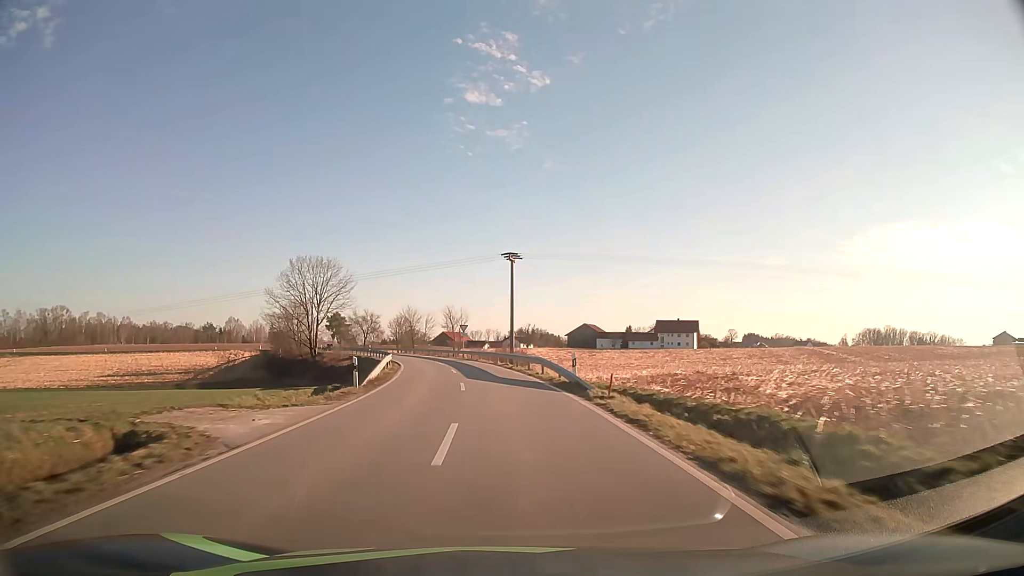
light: Day
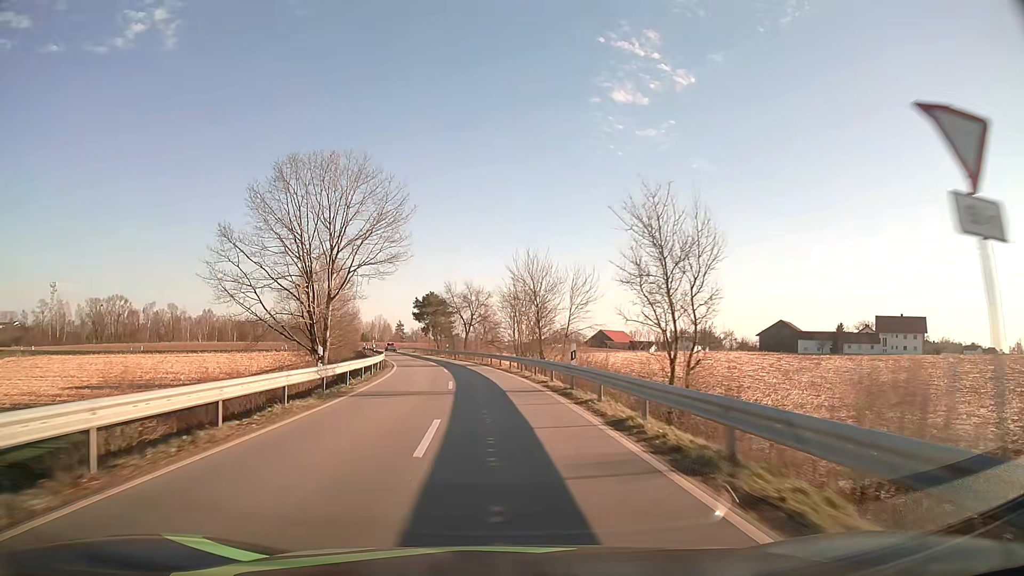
(-6.5, +60.1) m; -13°
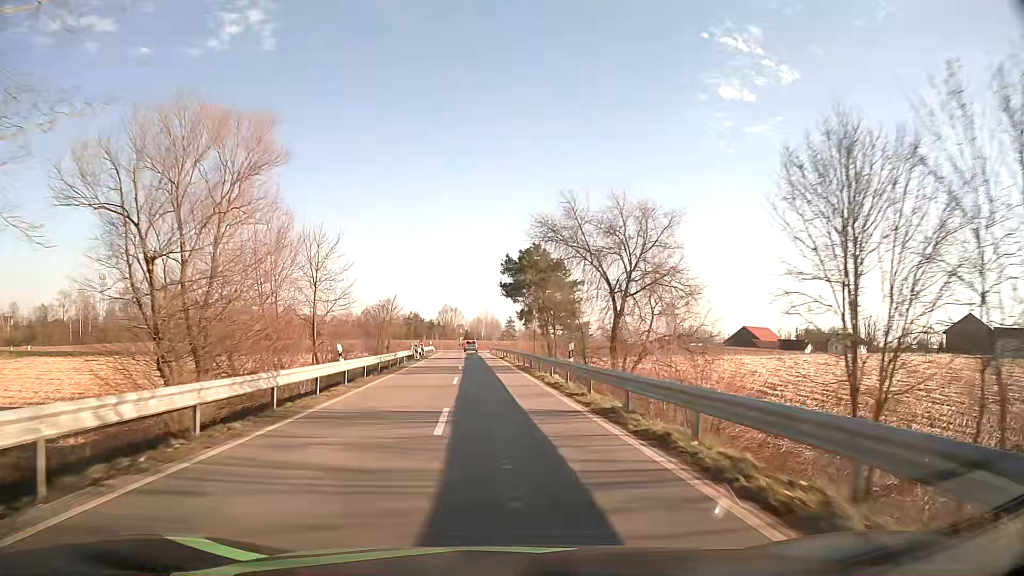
(-4.1, +45.8) m; -10°
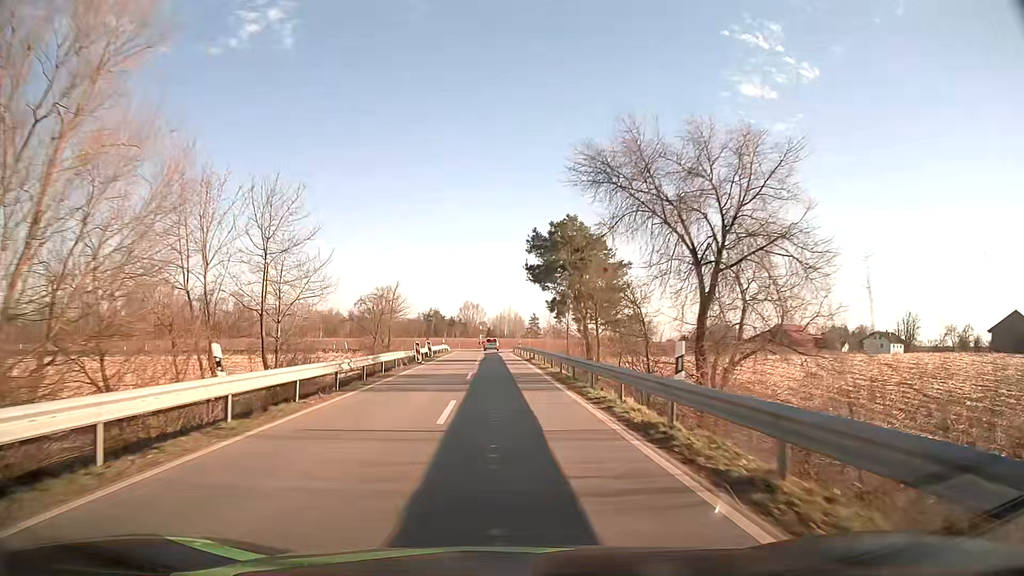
(-0.2, +10.8) m; -2°
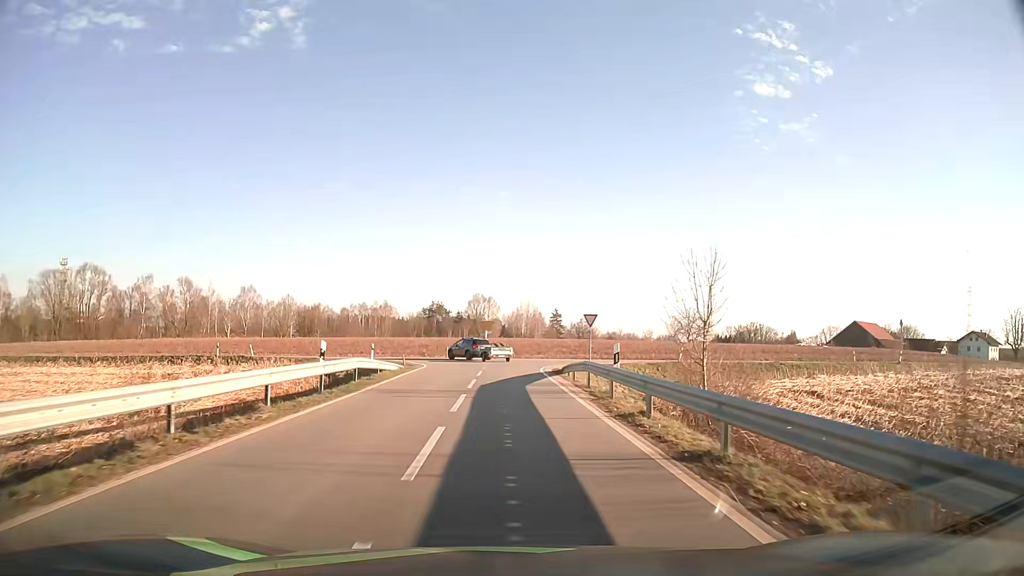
(-0.9, +45.7) m; -1°
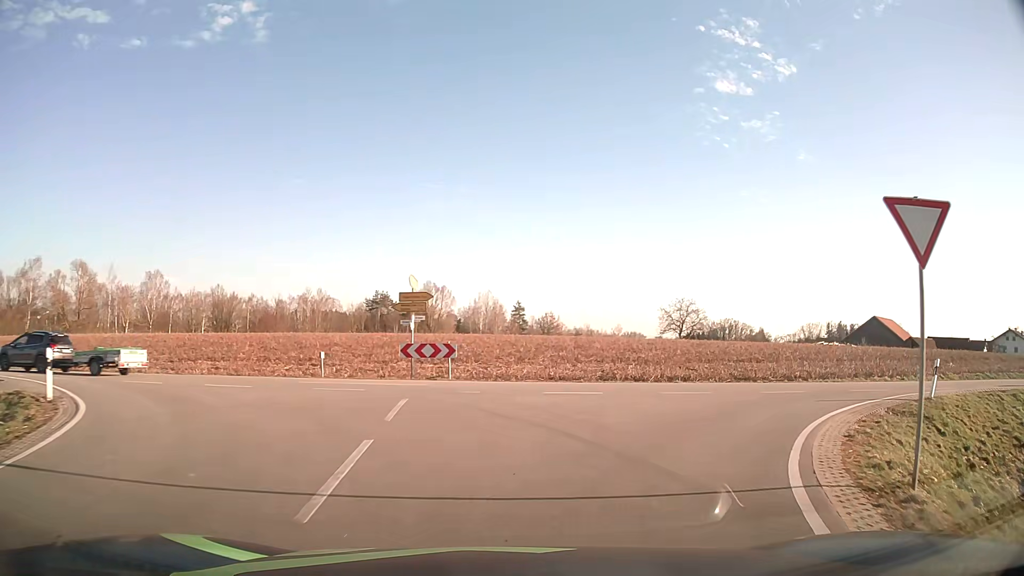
(-0.1, +31.1) m; +2°
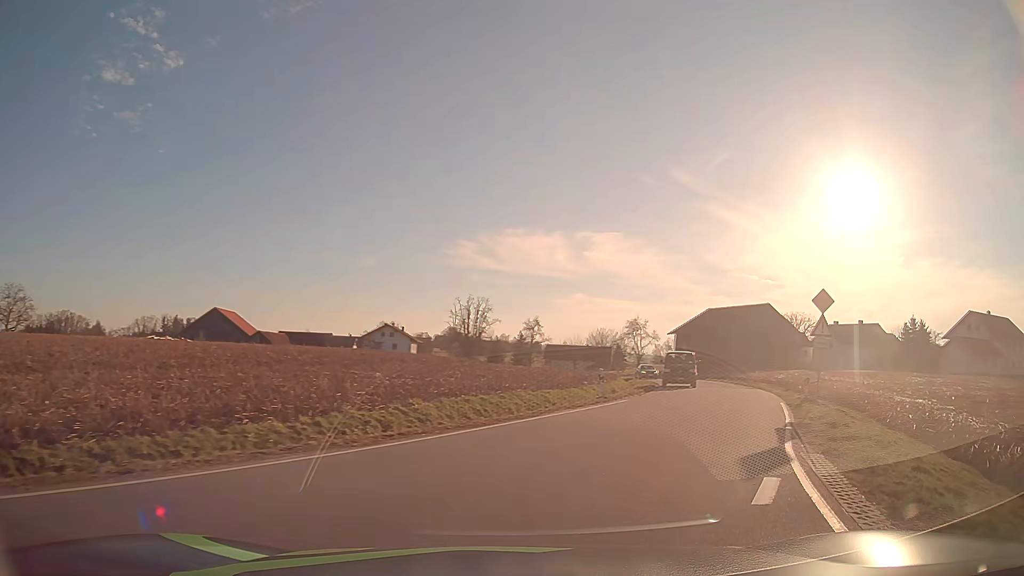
(+8.3, +17.3) m; +59°
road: tertiary
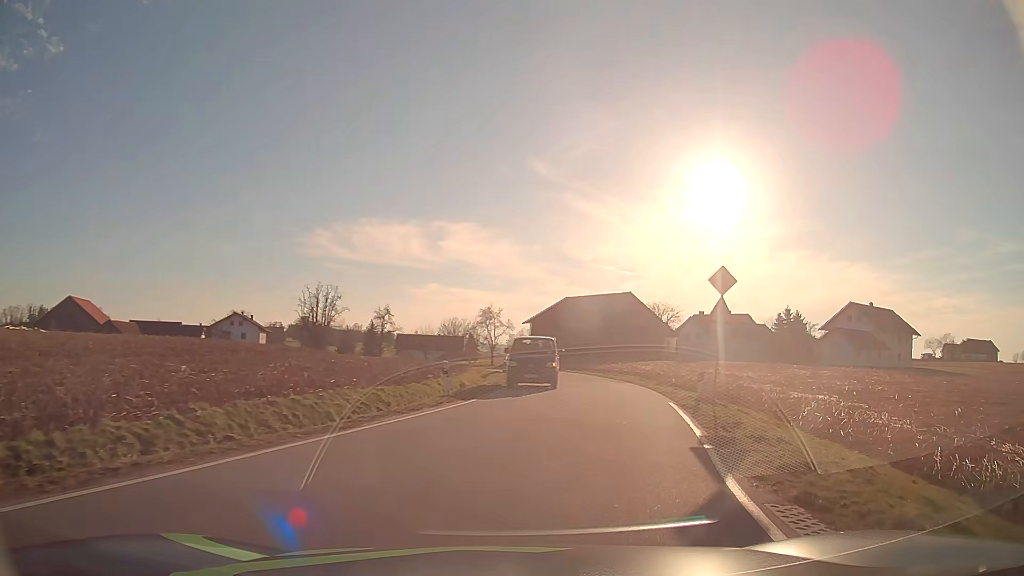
(+0.3, +4.2) m; +11°
(+1, +10) (+3, +20) (+5, +30) (+5, +40) (+5, +50) (+4, +60) (+2, +69) (0, +79) (-3, +89) (-7, +98) m
